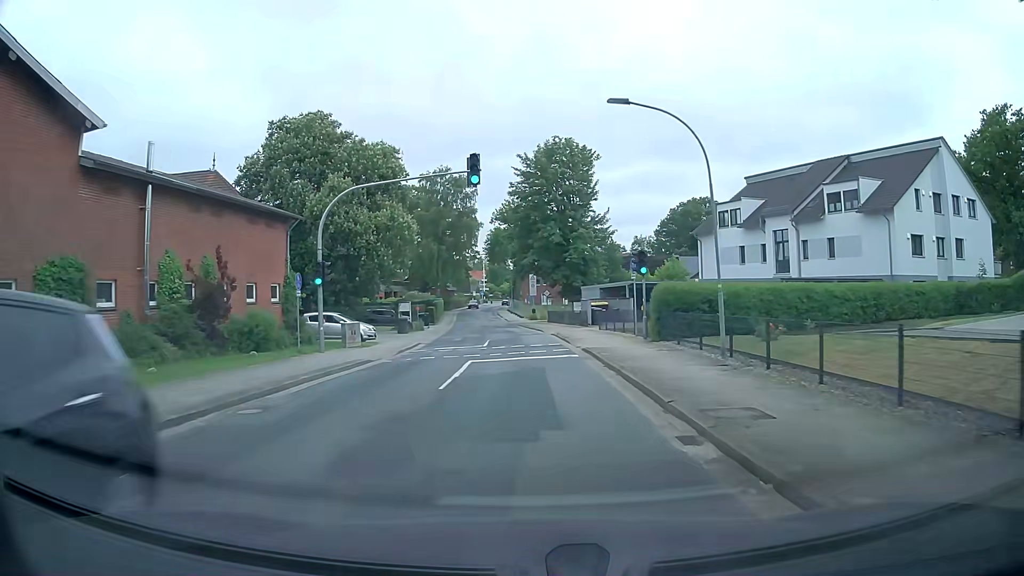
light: Day
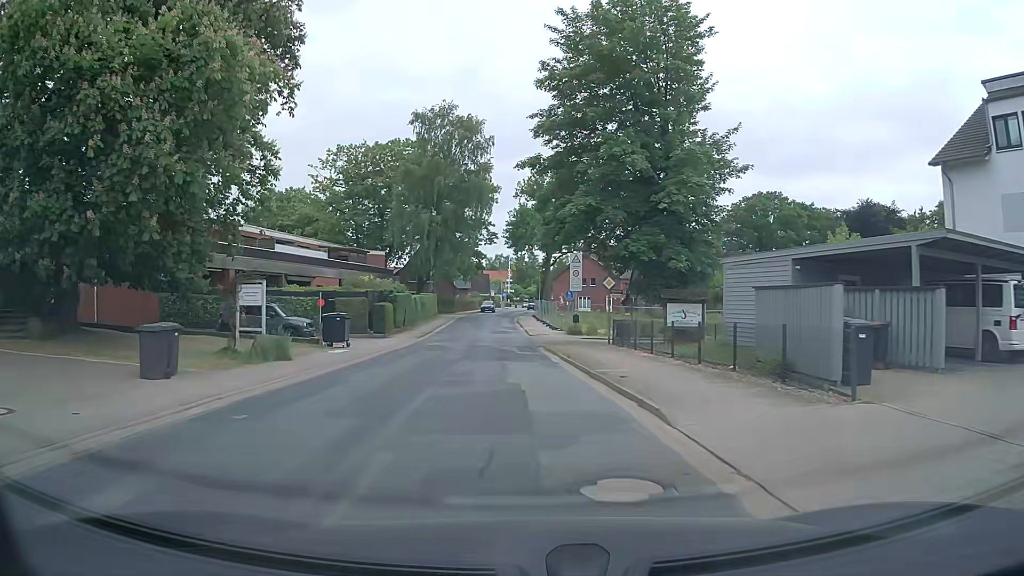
(-0.1, +33.3) m; -2°
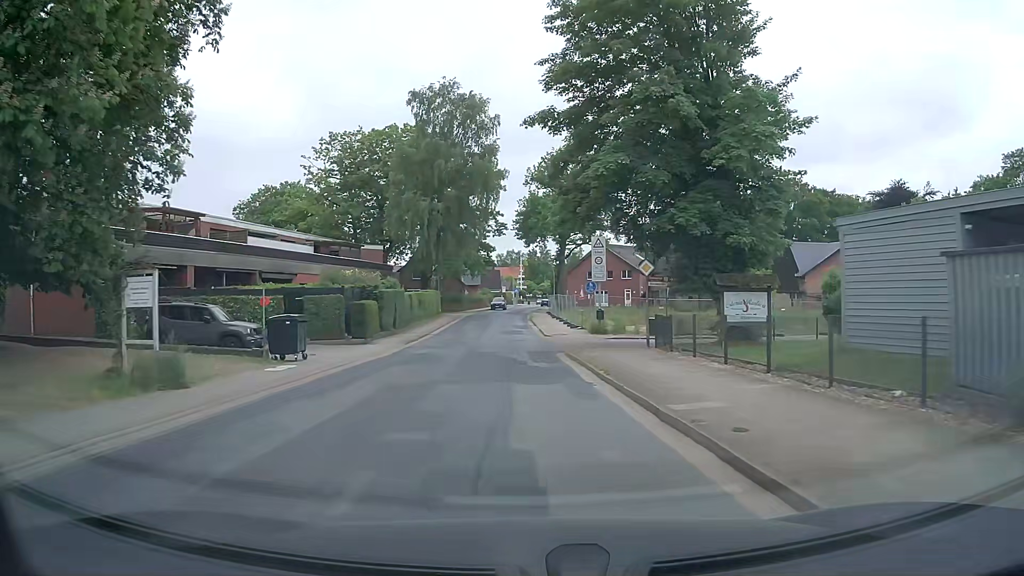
(-0.1, +6.9) m; 0°
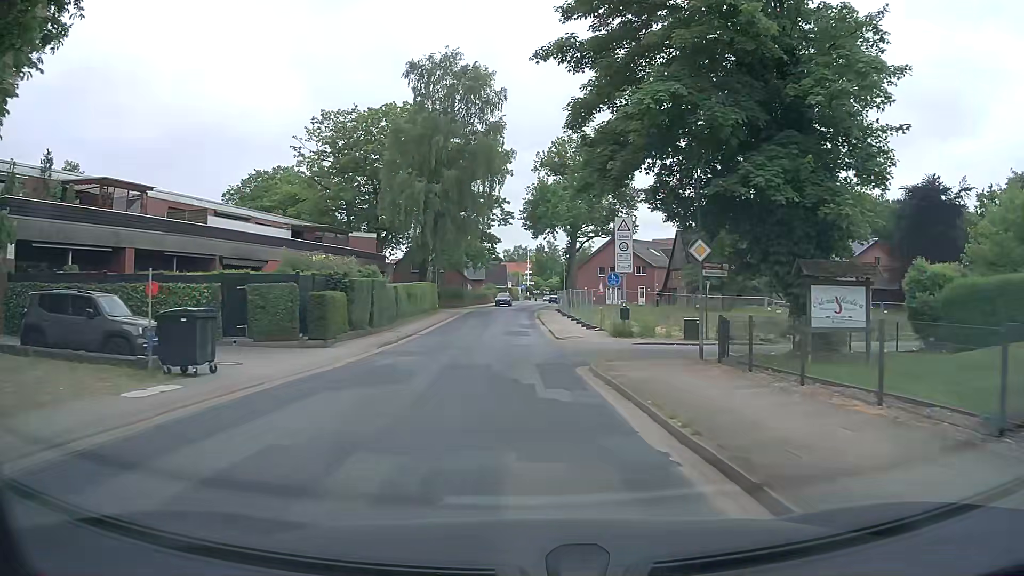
(-0.2, +6.6) m; -1°
